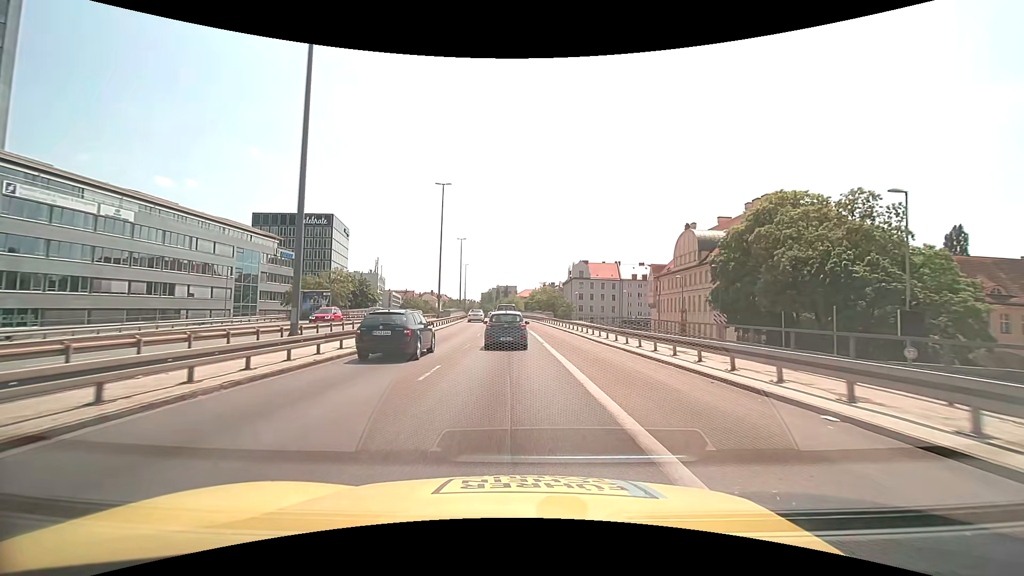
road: trunk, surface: asphalt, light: Day
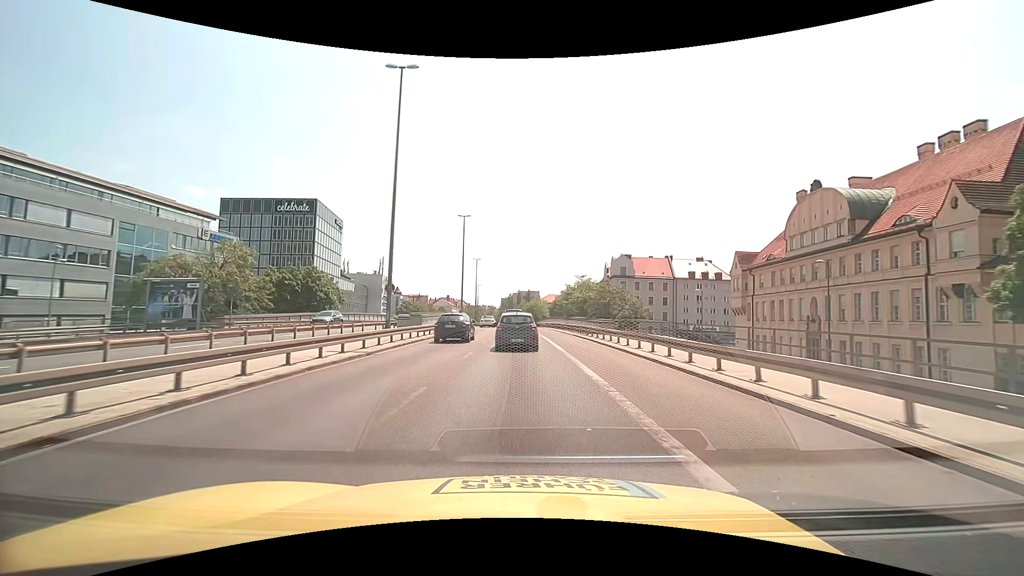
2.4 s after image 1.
(-0.8, +31.1) m; -3°
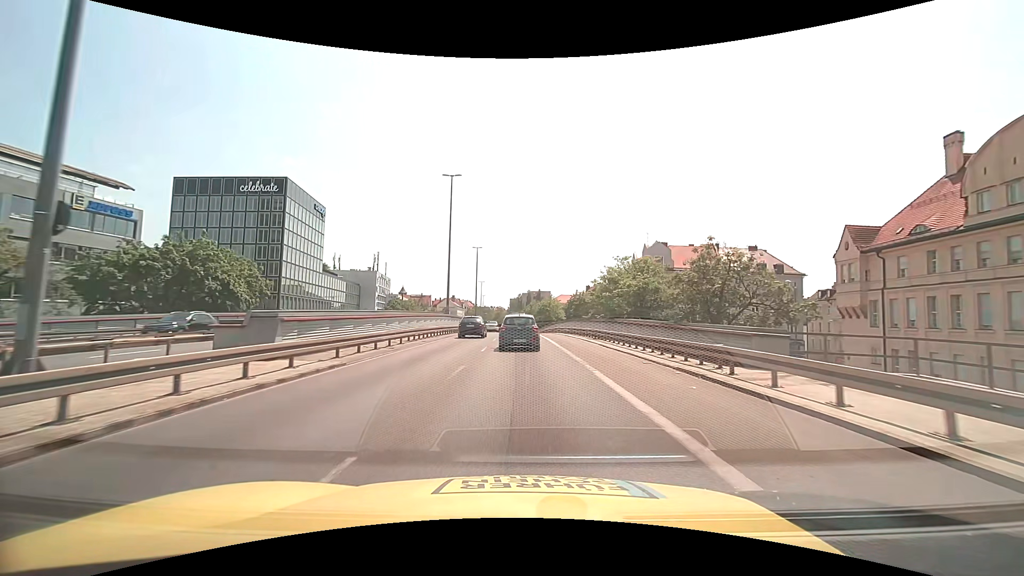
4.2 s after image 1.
(-0.2, +22.5) m; -1°
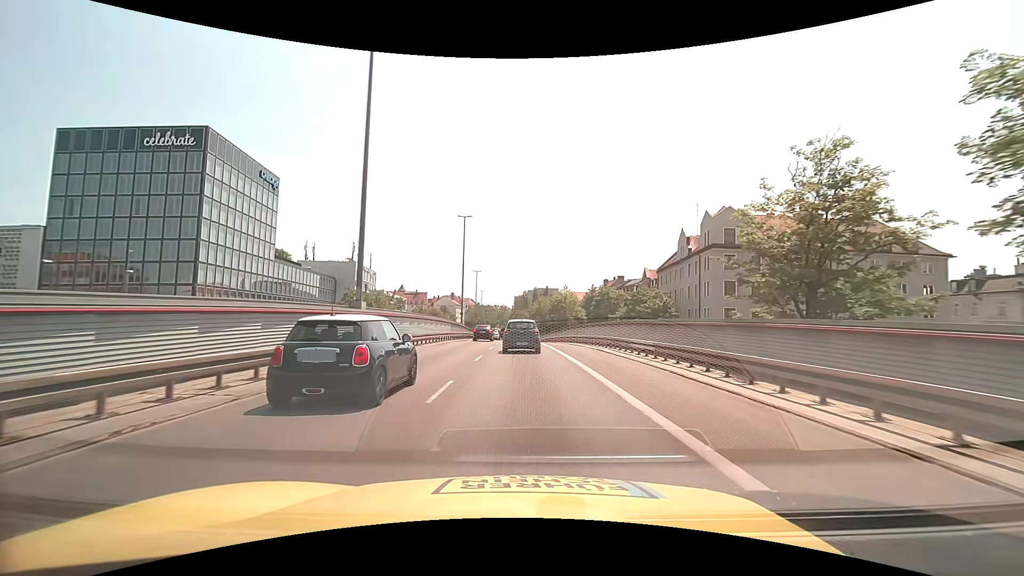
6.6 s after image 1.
(-0.2, +29.9) m; -1°
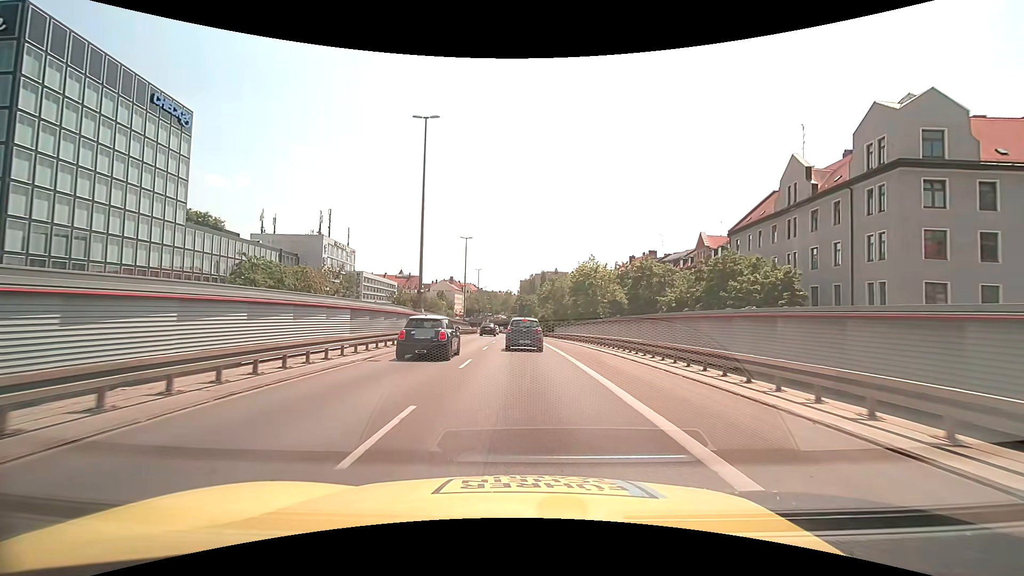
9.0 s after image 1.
(0.0, +30.8) m; 0°
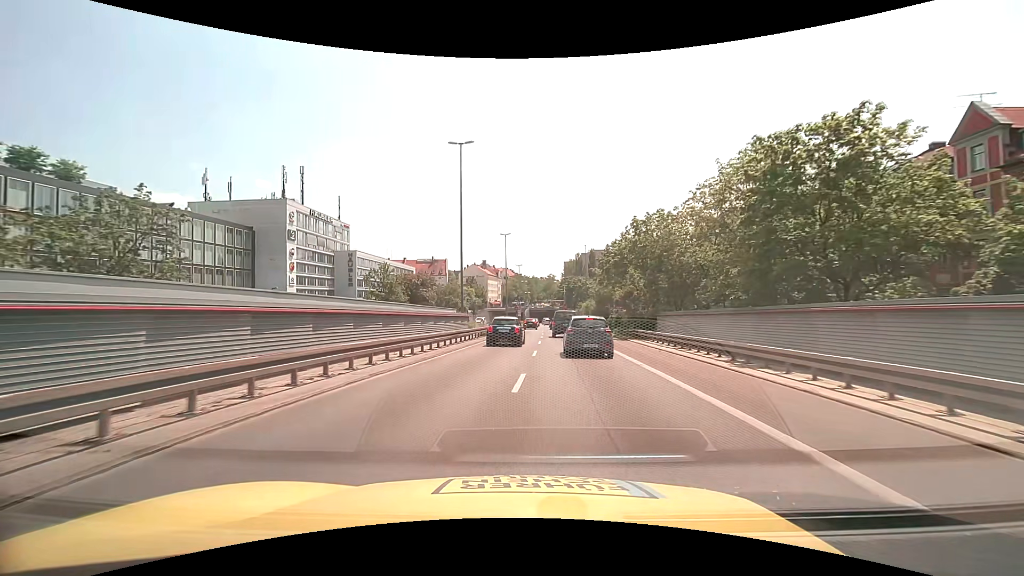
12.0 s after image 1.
(-1.0, +40.7) m; -5°
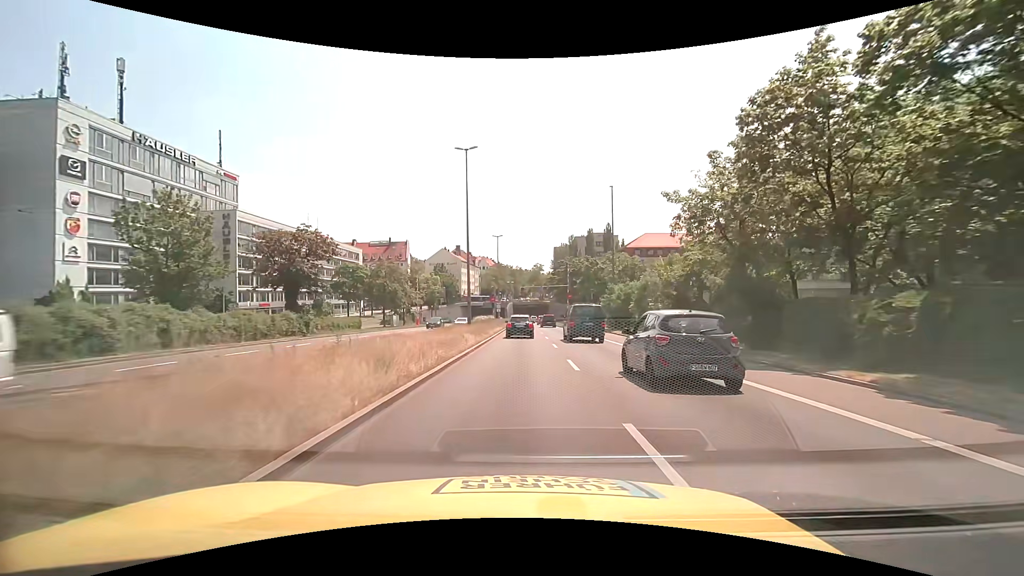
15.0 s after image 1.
(+0.1, +41.9) m; +2°
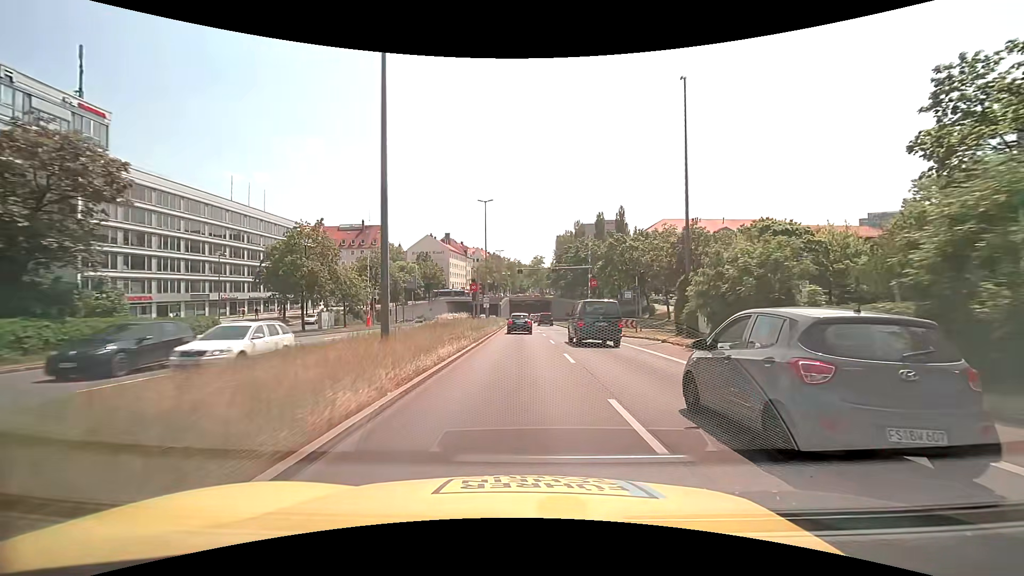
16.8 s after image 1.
(0.0, +25.3) m; 0°
(0, +10) (0, +20) (0, +30) (0, +40) (0, +50) (0, +60) (-1, +70) (-1, +80) (-1, +90) (-1, +100) m
